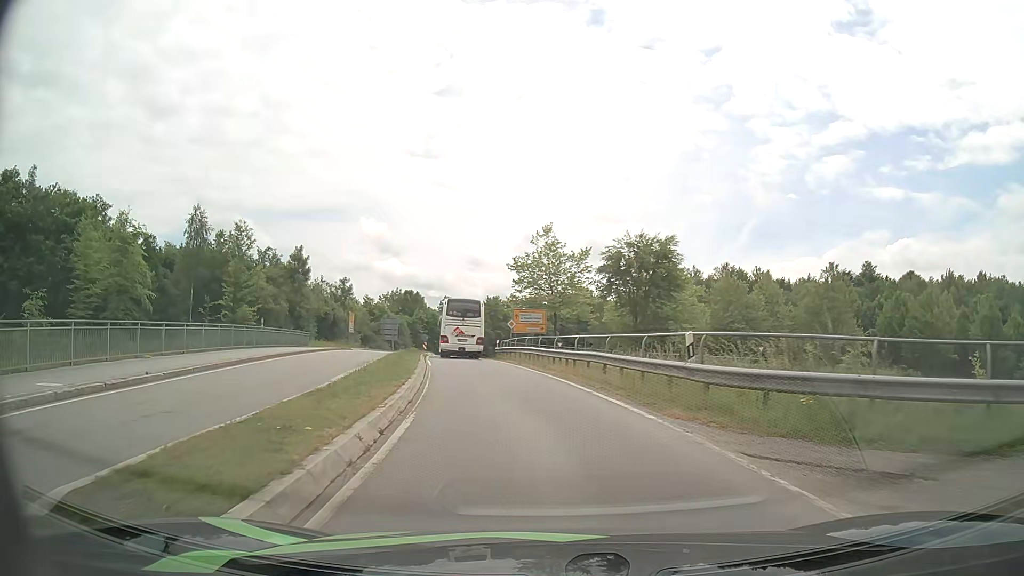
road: primary_link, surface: asphalt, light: Day
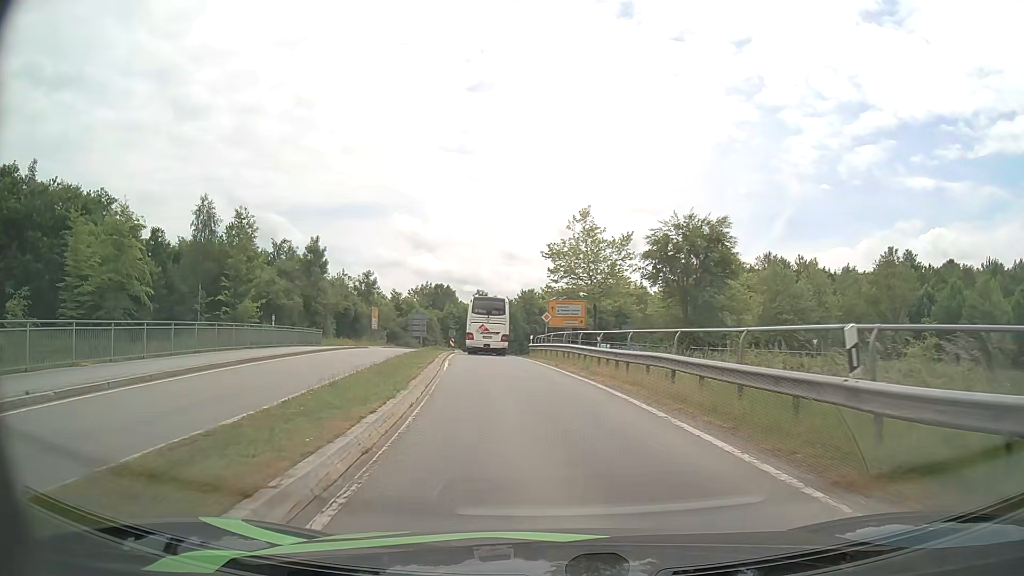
(-0.2, +5.4) m; -4°
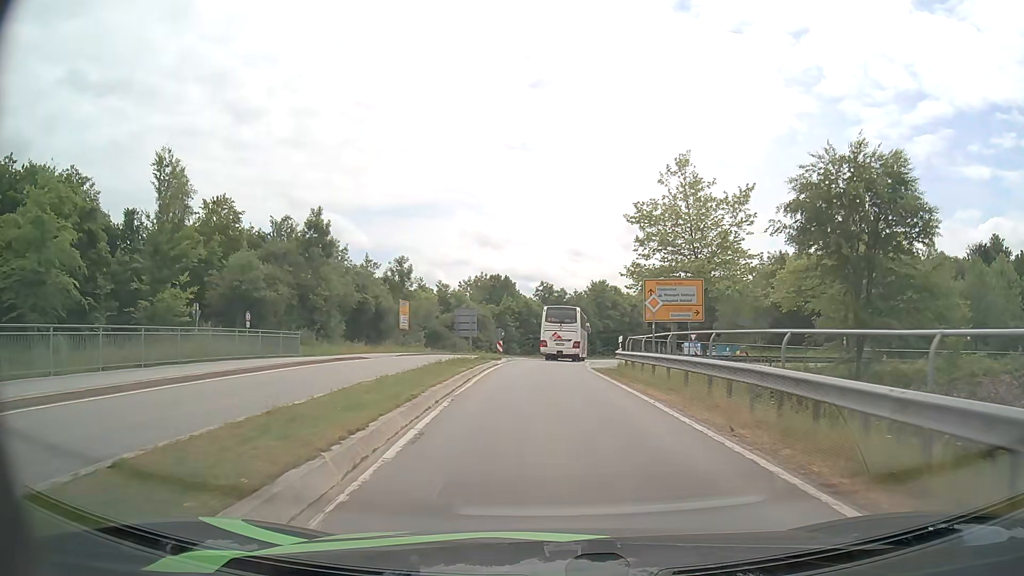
(-1.0, +16.8) m; -6°
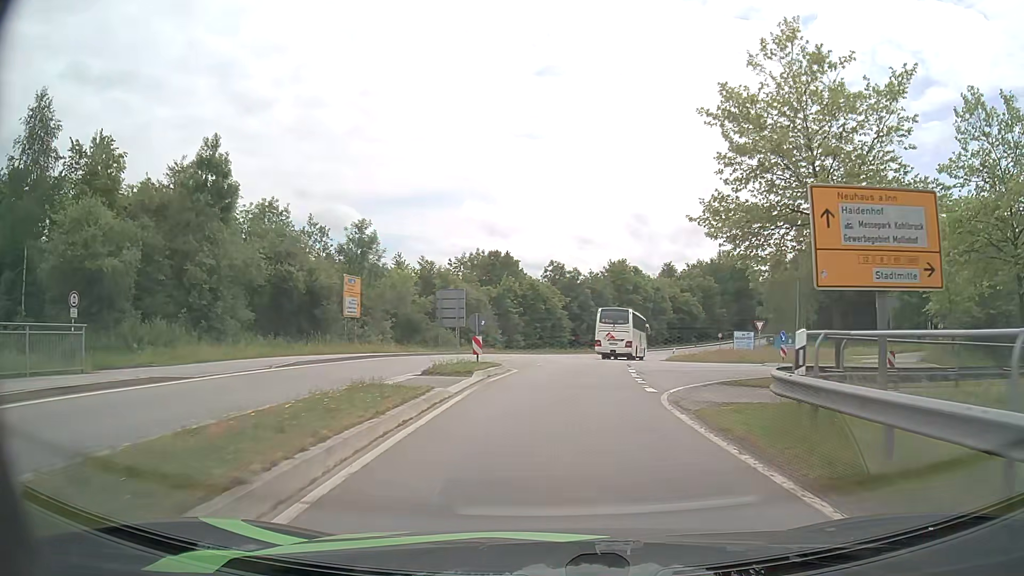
(-0.2, +17.6) m; -1°
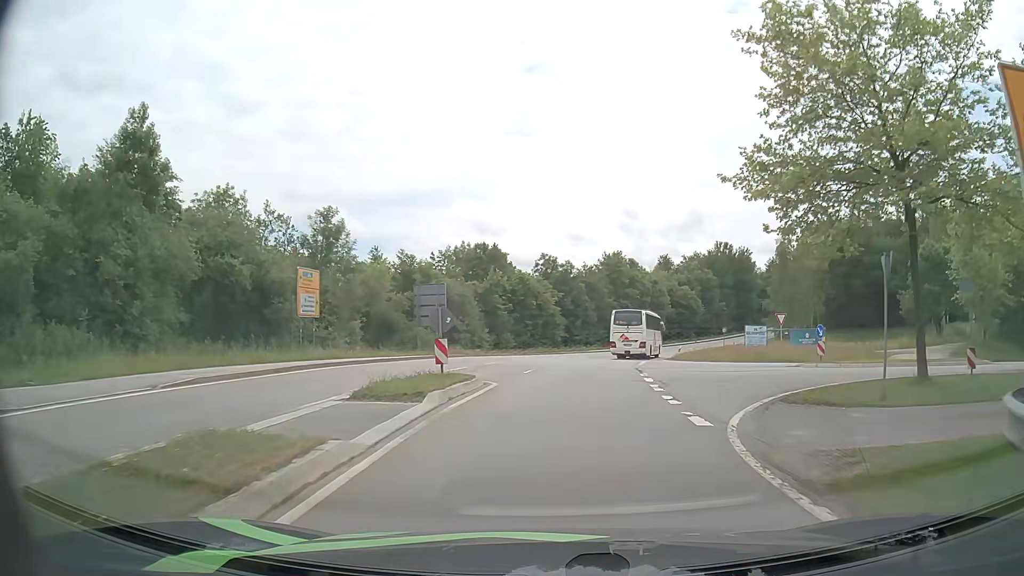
(0.0, +5.9) m; +1°
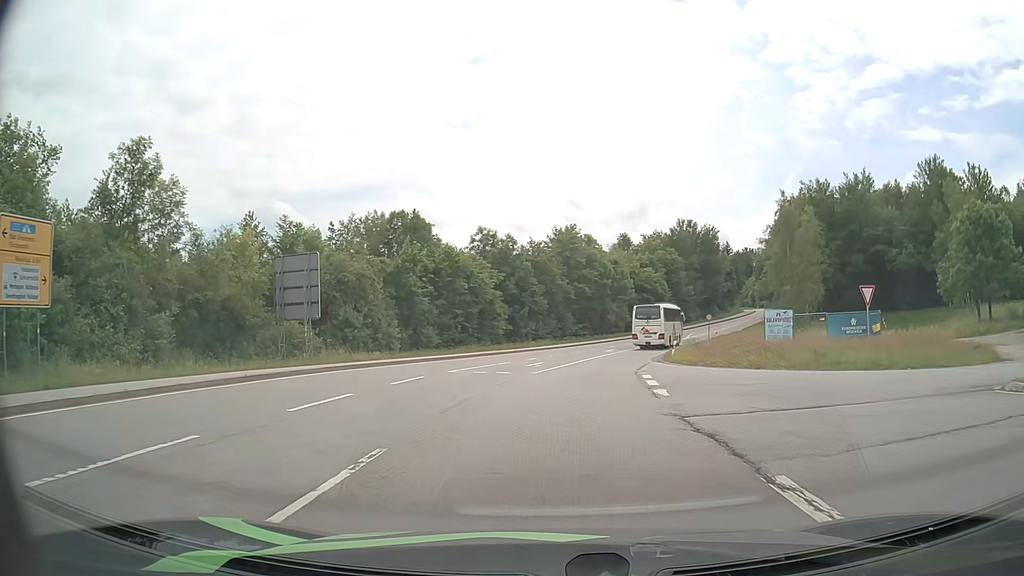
(+0.6, +17.3) m; +4°
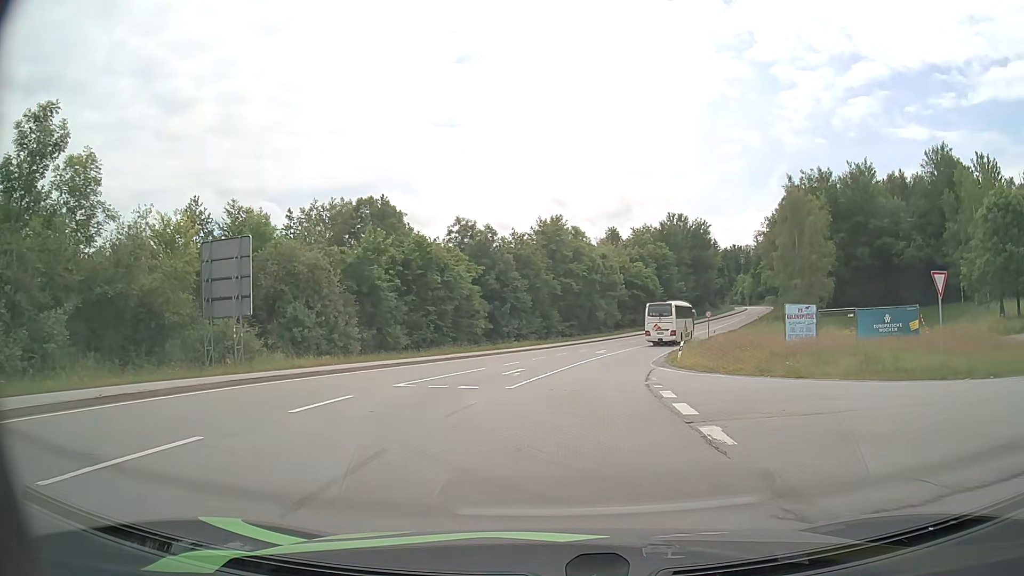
(+0.1, +6.0) m; +2°
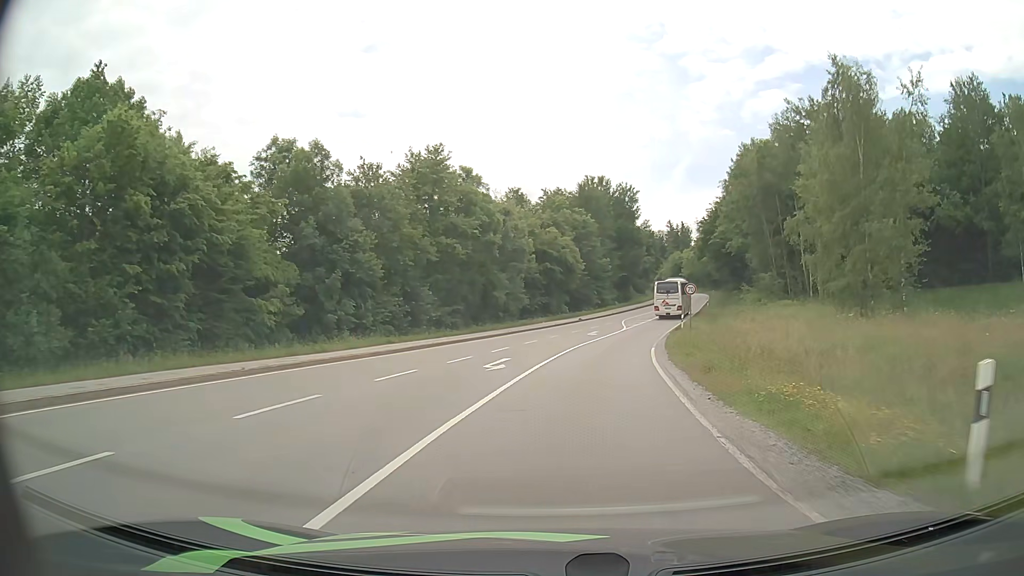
(+1.7, +26.9) m; +8°
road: secondary
(0, +10) (+1, +20) (+3, +30) (+4, +40) (+7, +49) (+10, +59) (+12, +69) (+15, +78) (+18, +88) (+21, +97) m
